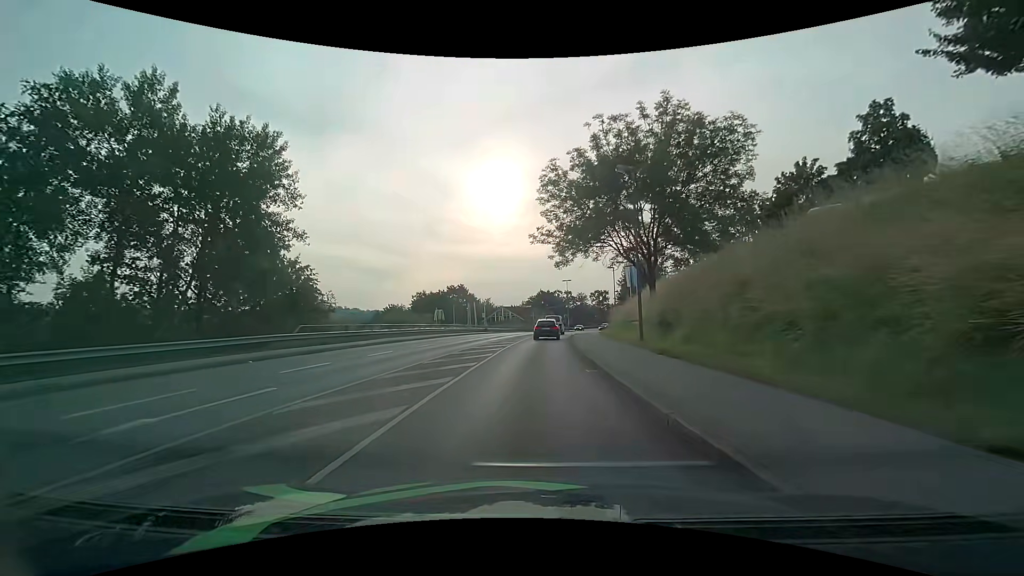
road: tertiary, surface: asphalt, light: Day
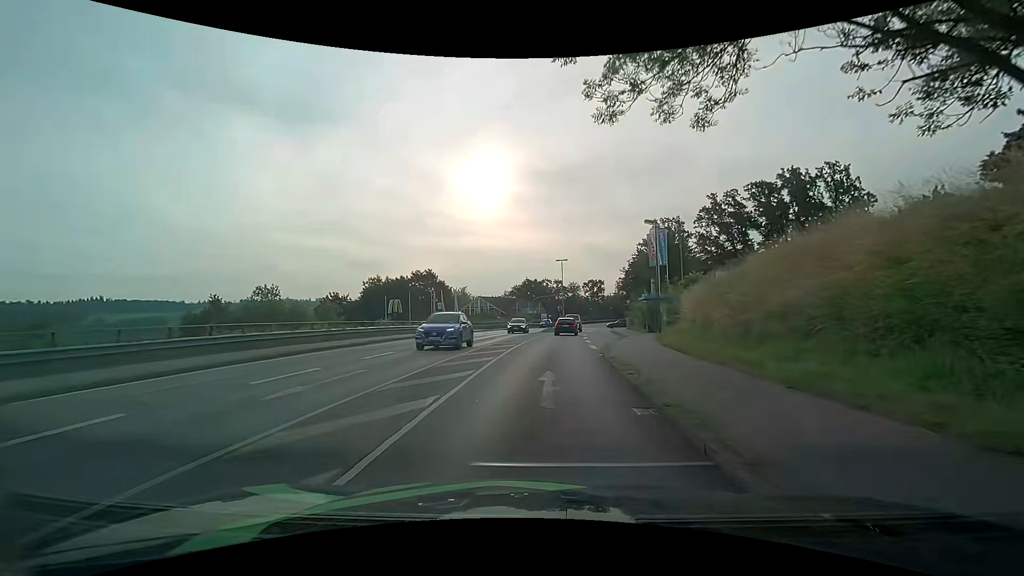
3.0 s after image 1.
(+0.1, +27.0) m; +1°
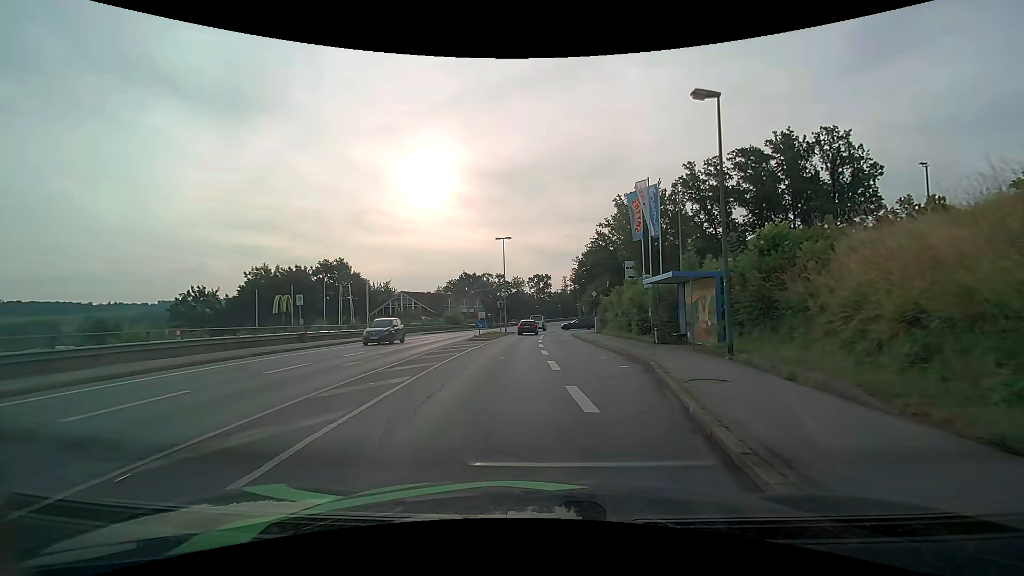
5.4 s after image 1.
(+0.9, +20.3) m; +6°
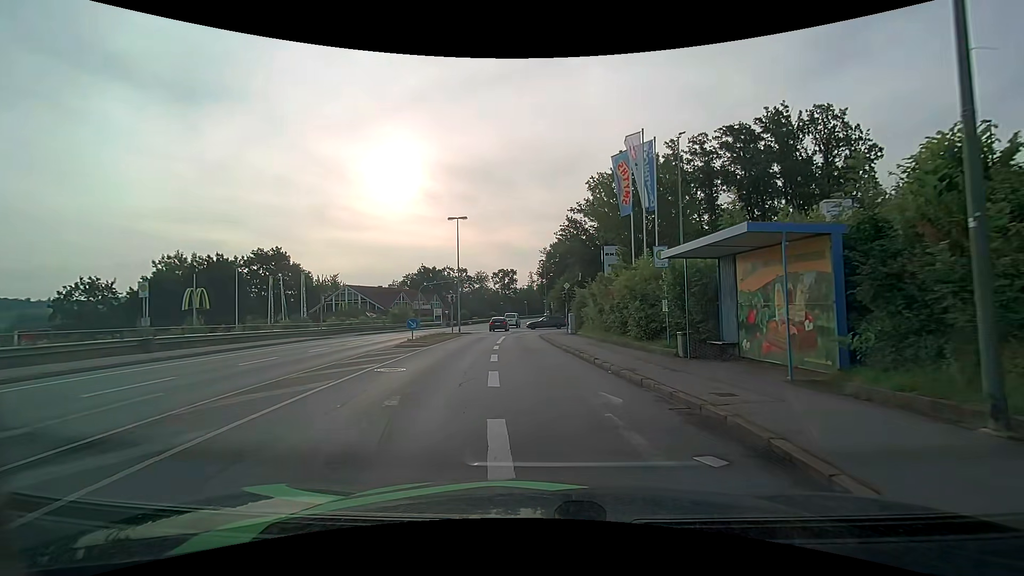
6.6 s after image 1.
(+0.4, +9.5) m; +4°
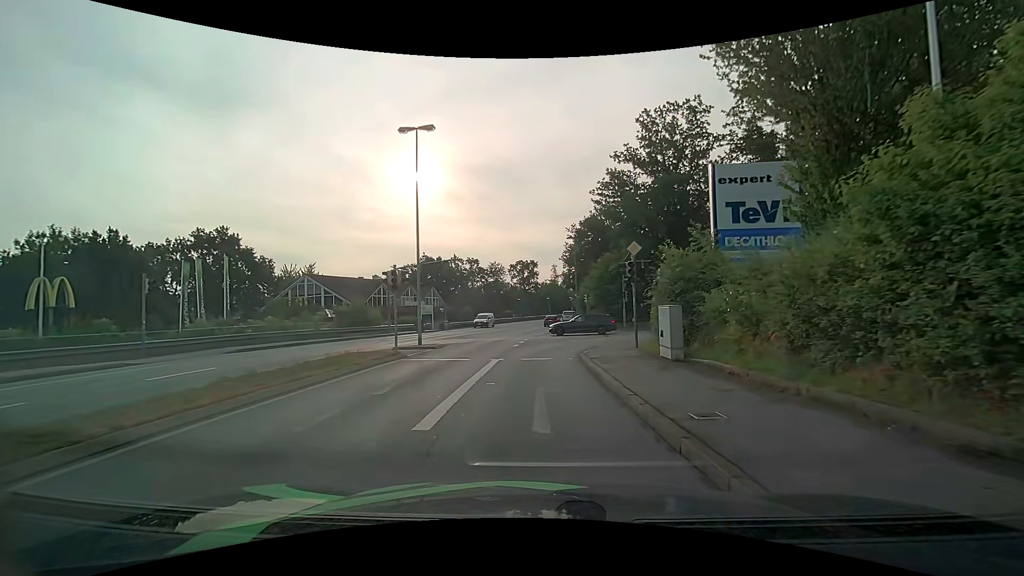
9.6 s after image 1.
(-0.3, +21.4) m; -2°
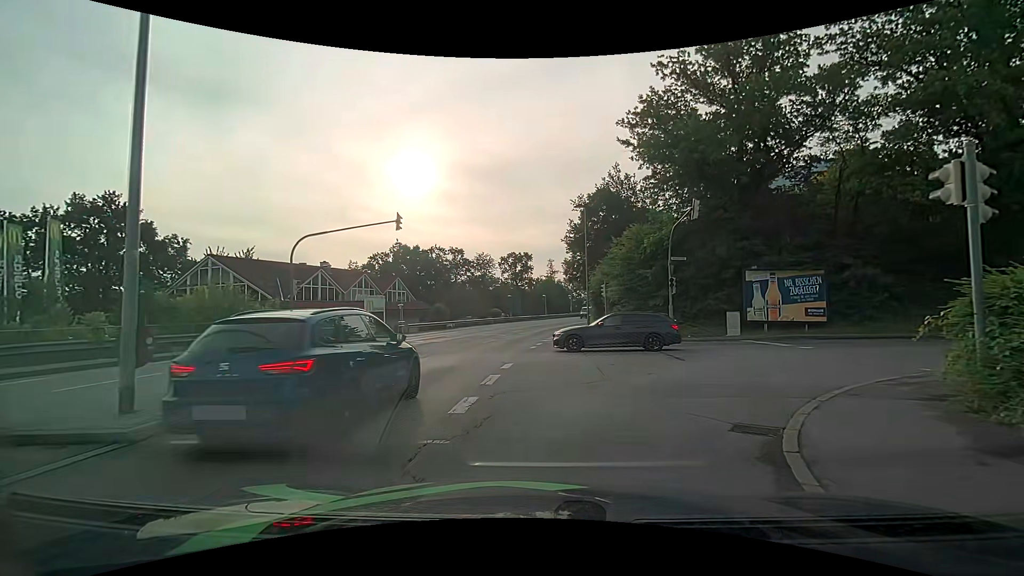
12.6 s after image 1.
(-0.1, +16.2) m; 0°
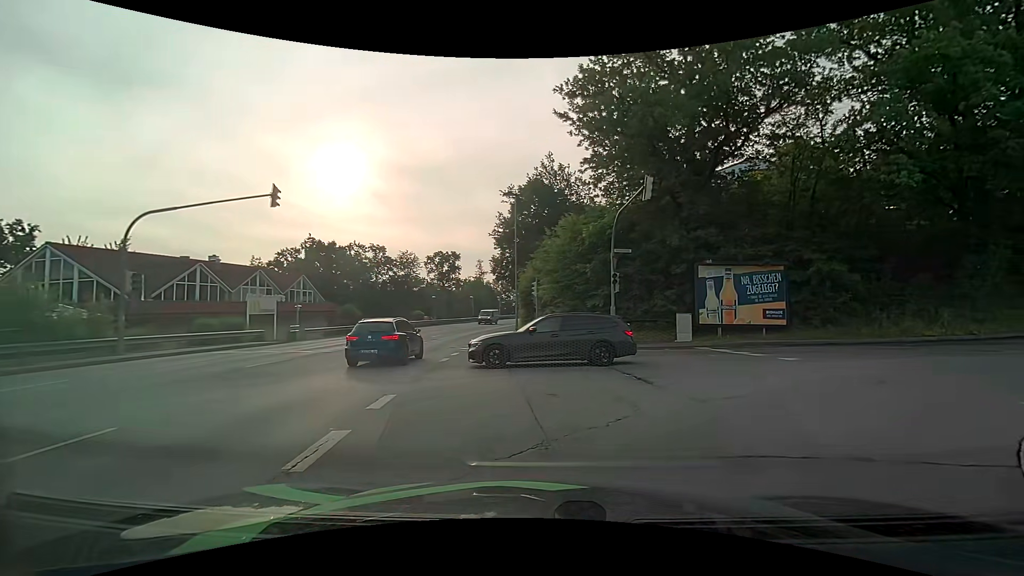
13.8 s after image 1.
(+0.3, +5.0) m; +9°
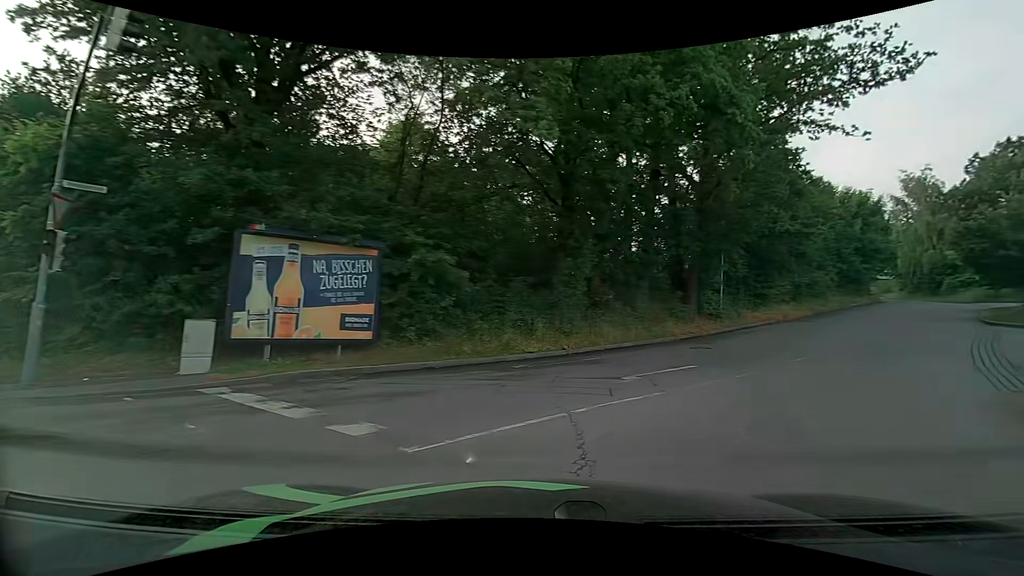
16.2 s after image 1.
(+3.2, +9.4) m; +43°
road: residential
(+3, +9) (+9, +17) (+16, +25) (+22, +32) (+29, +40) (+35, +48) (+41, +56) (+45, +65) (+48, +75) (+47, +85) m
